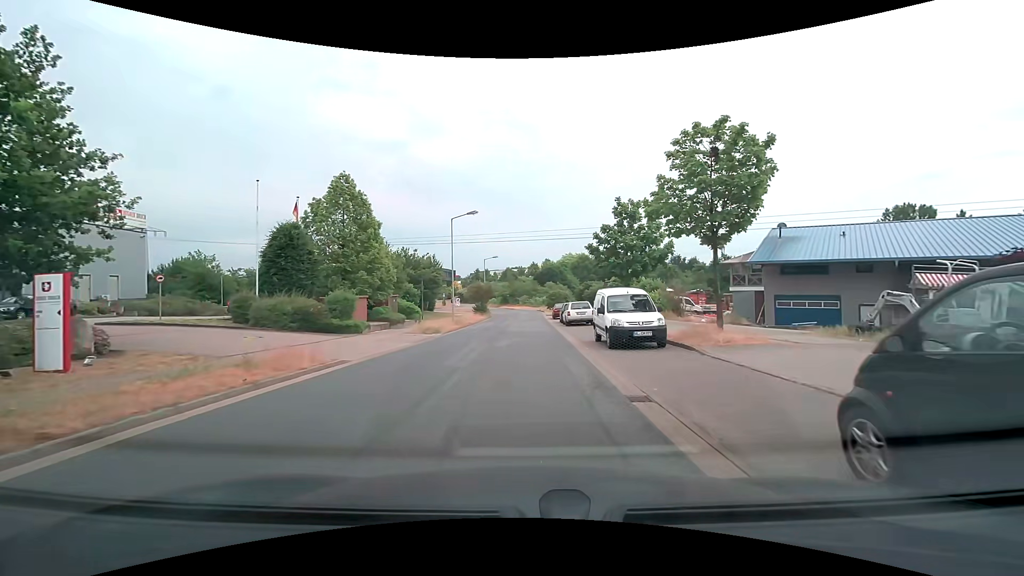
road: residential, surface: asphalt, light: Day
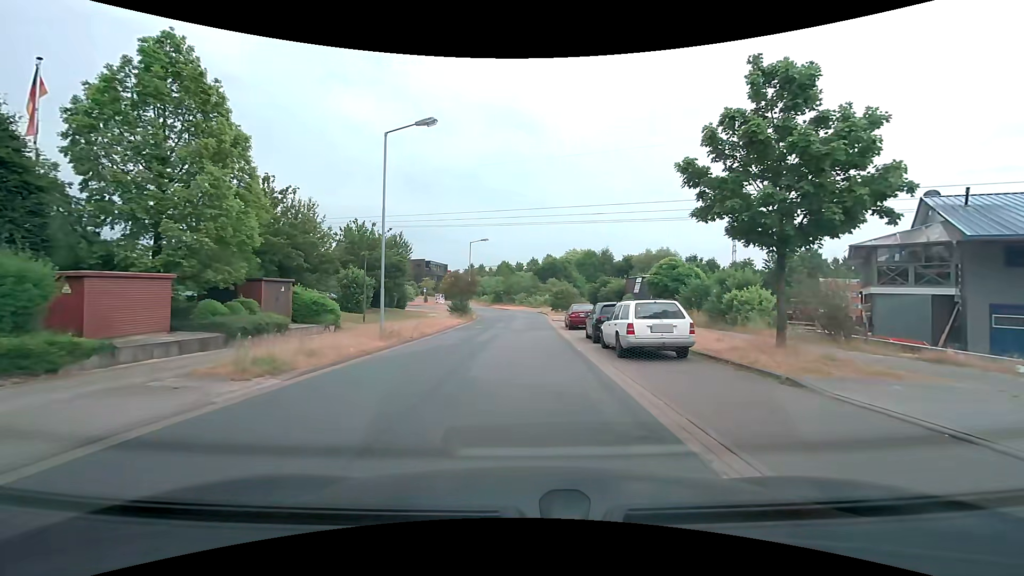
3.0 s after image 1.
(+0.1, +17.8) m; 0°
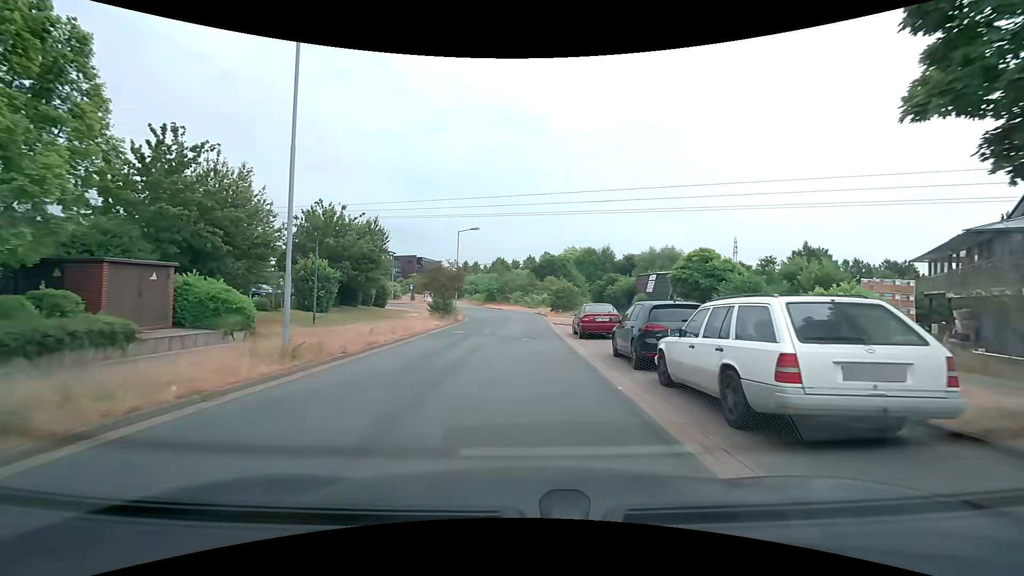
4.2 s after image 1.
(0.0, +7.2) m; 0°
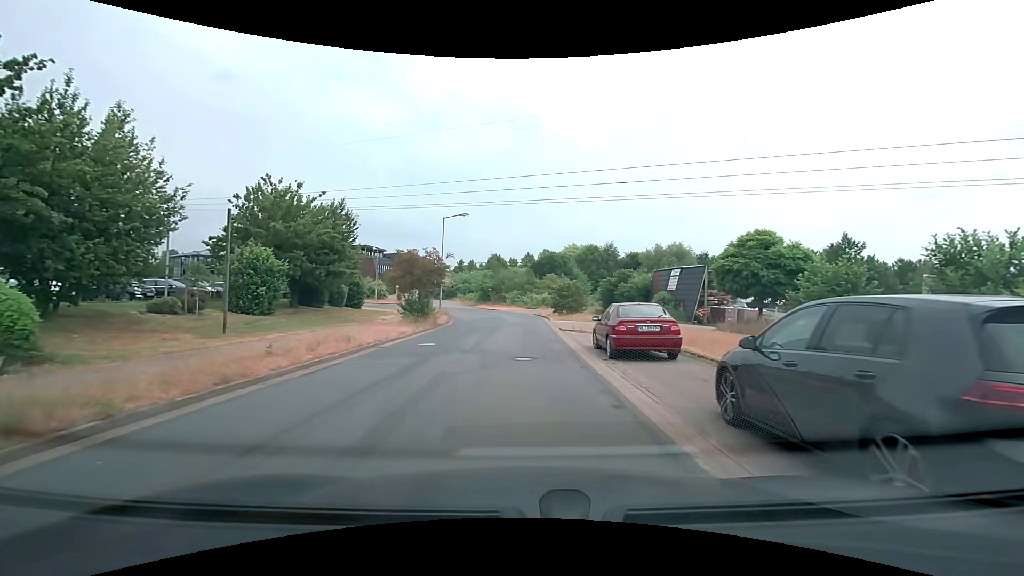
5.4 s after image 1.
(0.0, +7.5) m; 0°
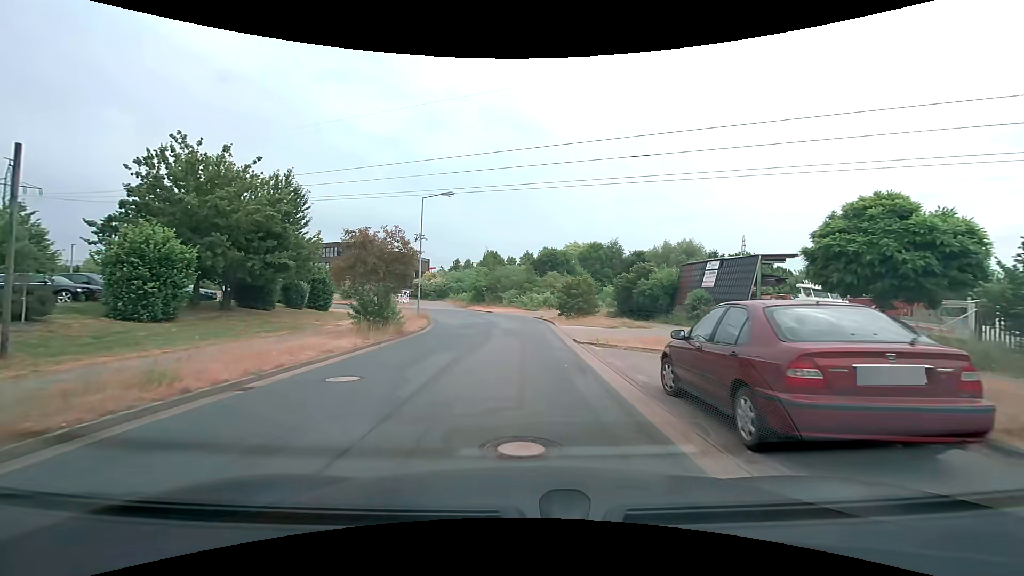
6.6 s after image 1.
(0.0, +7.8) m; 0°
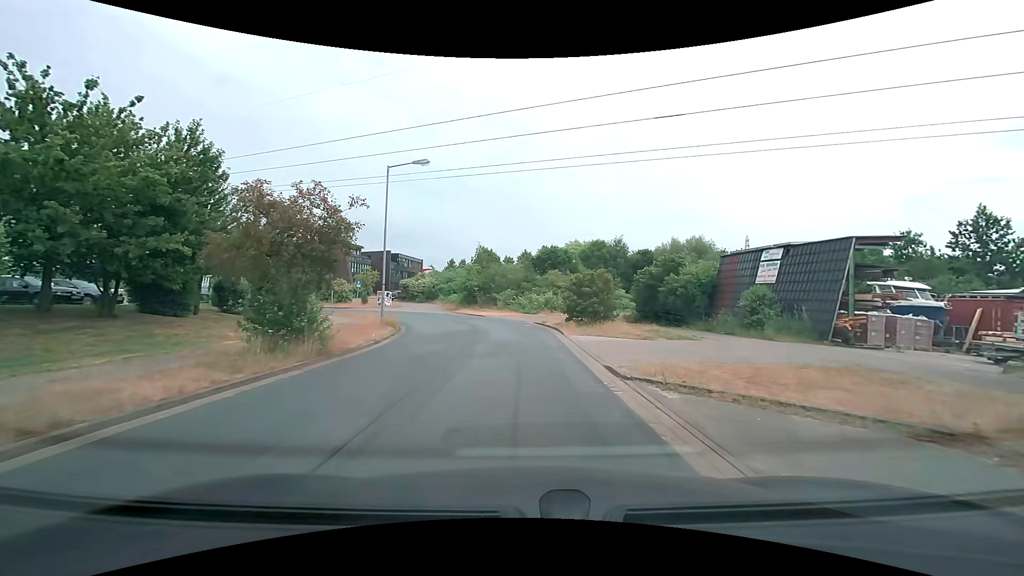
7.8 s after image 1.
(0.0, +7.5) m; 0°
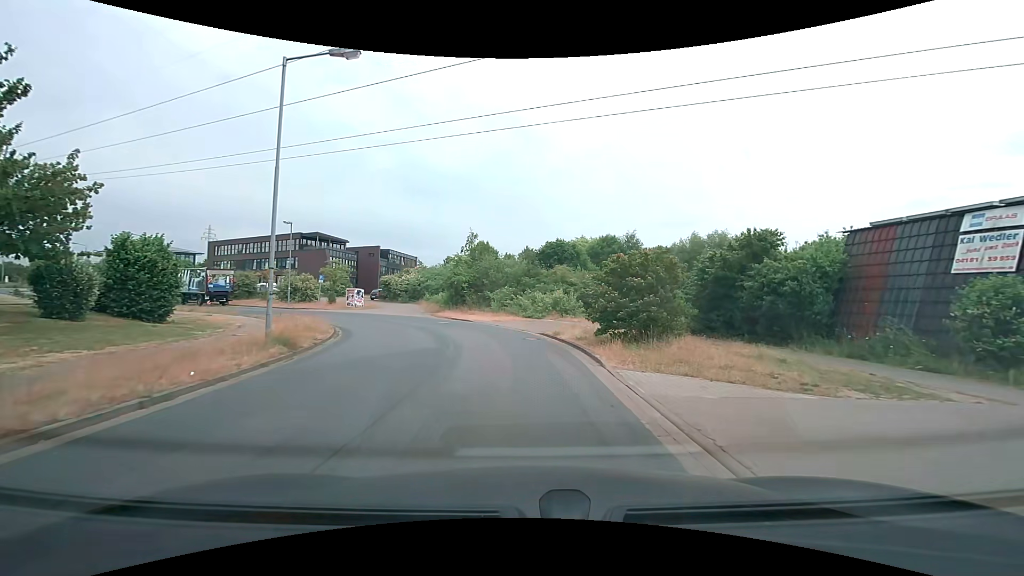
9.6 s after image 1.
(0.0, +10.7) m; 0°
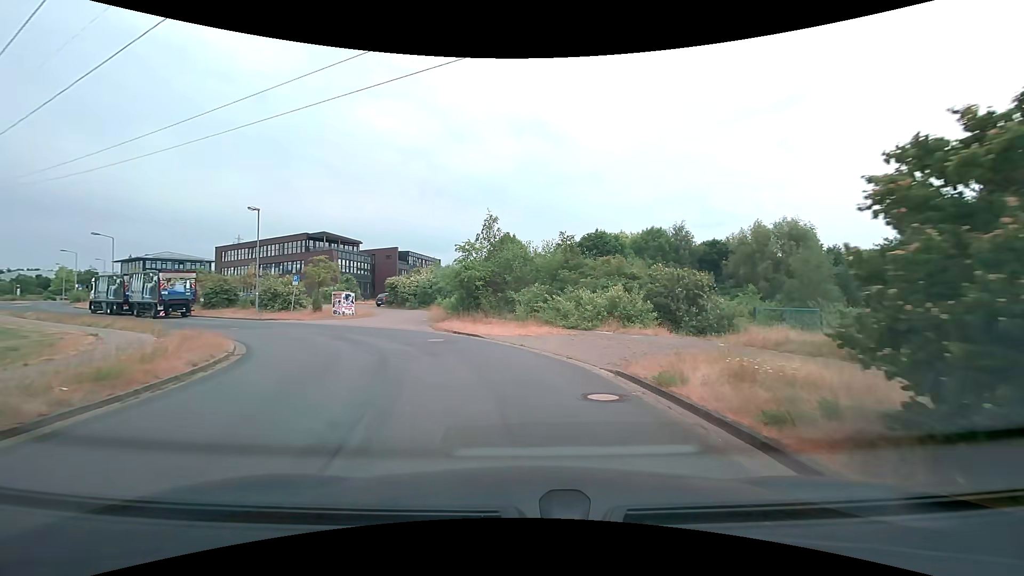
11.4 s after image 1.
(-0.2, +11.4) m; -3°
(-1, +10) (-4, +19) (-11, +27) (-19, +32) (-28, +36) (-36, +42) (-44, +48) (-52, +55) (-59, +62) (-66, +69) m
